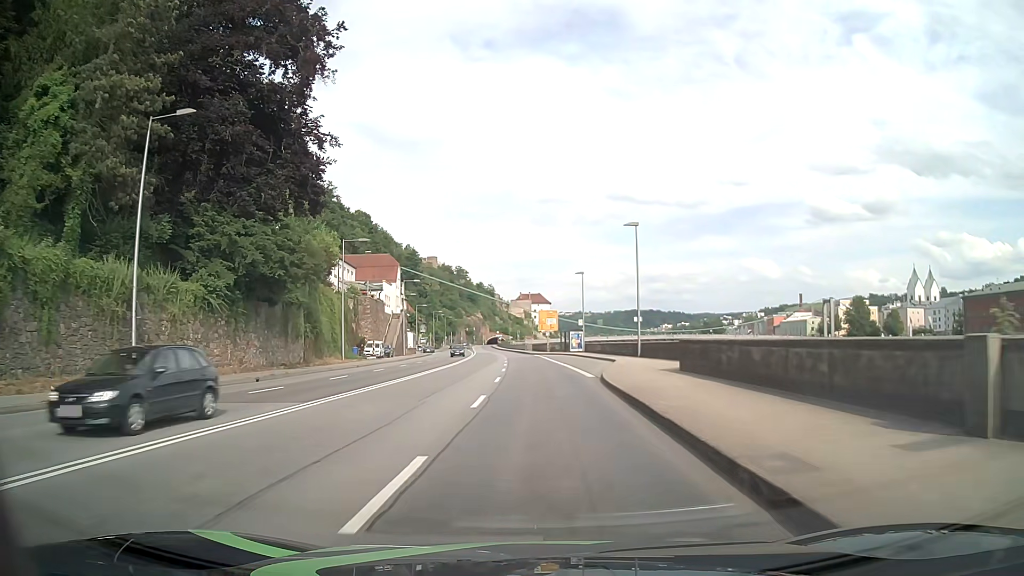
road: primary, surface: asphalt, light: Day
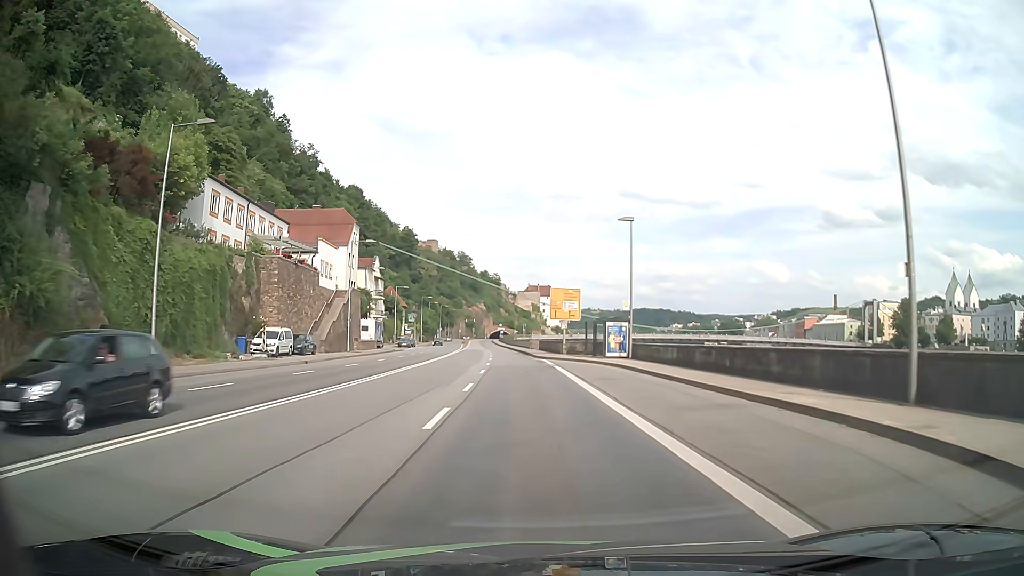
(+0.1, +30.4) m; 0°
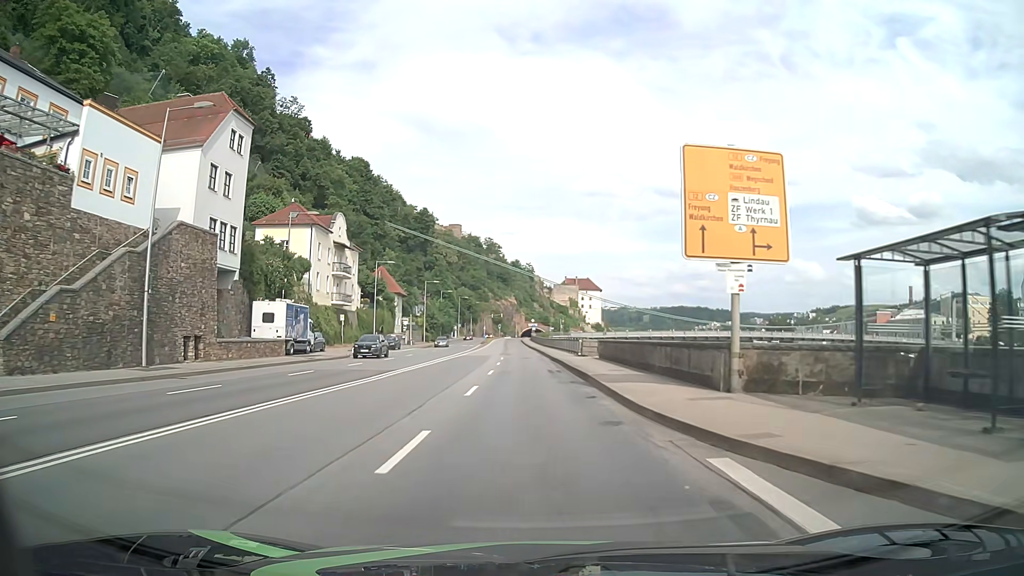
(-1.2, +38.2) m; -4°
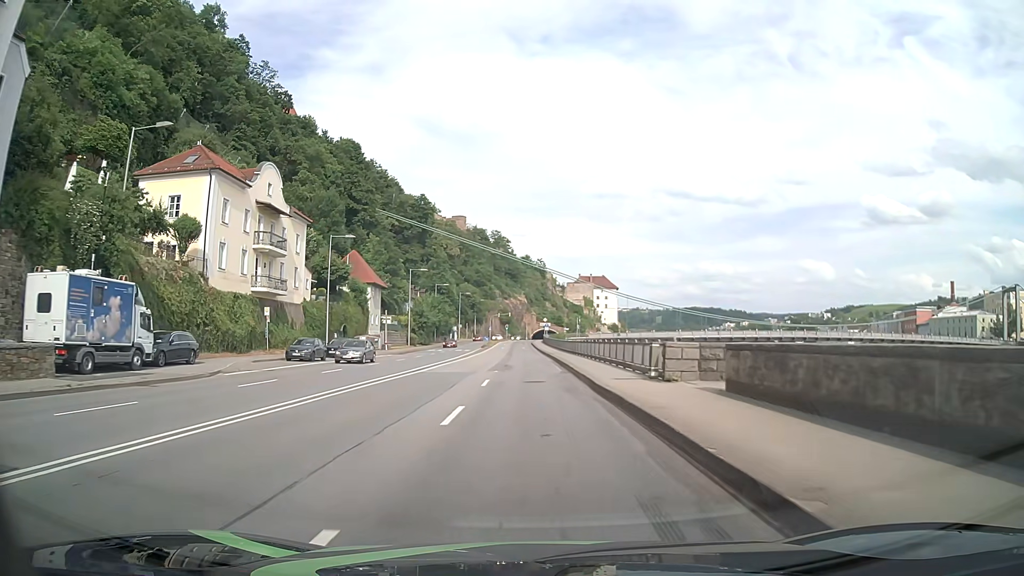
(-0.1, +23.0) m; -1°
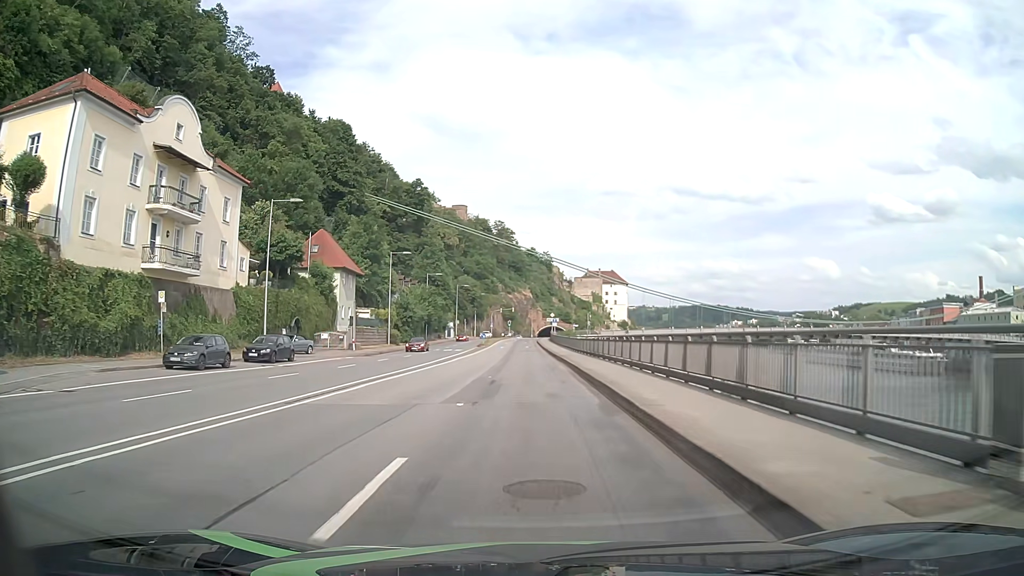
(0.0, +15.3) m; 0°
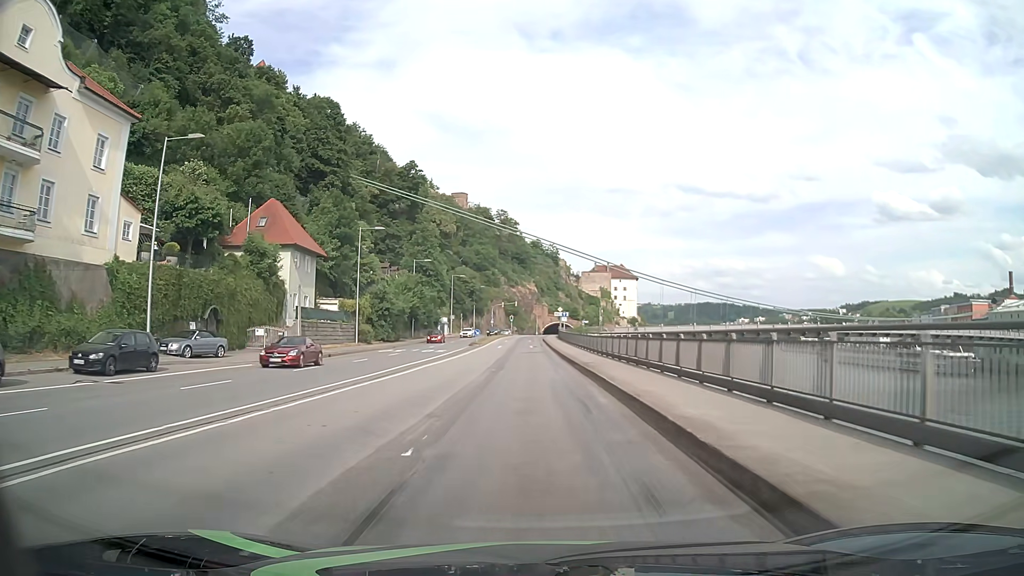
(-0.2, +15.3) m; -1°
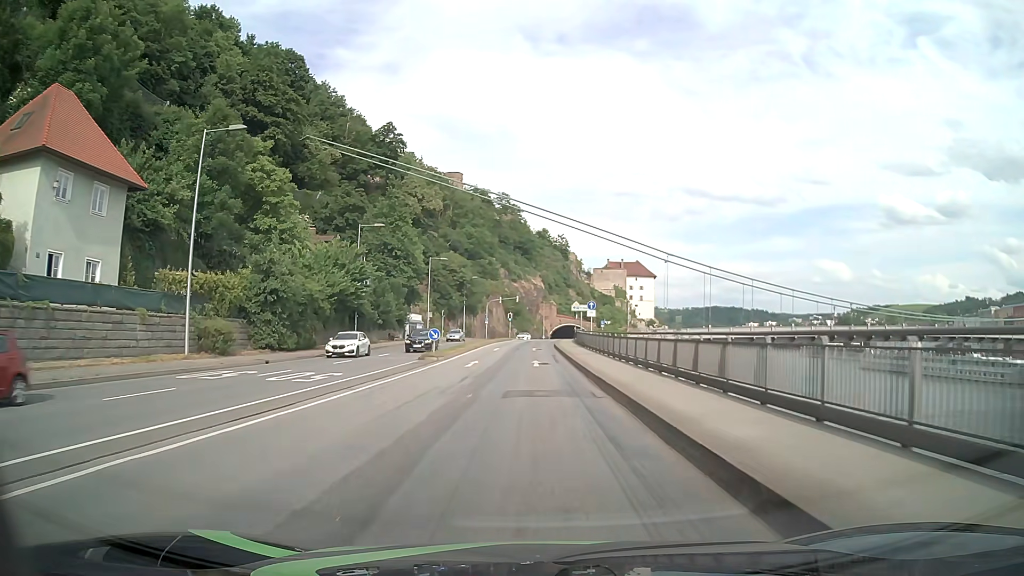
(0.0, +30.6) m; 0°
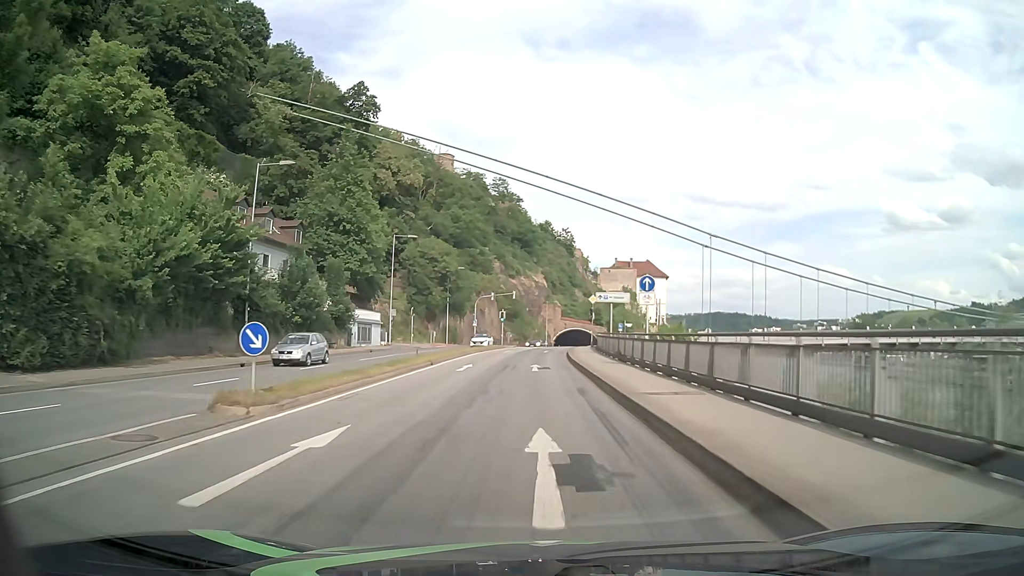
(0.0, +22.8) m; 0°
(0, +10) (0, +20) (0, +30) (0, +40) (+1, +50) (+2, +60) (+3, +70) (+4, +80) (+6, +90) (+9, +99) m
